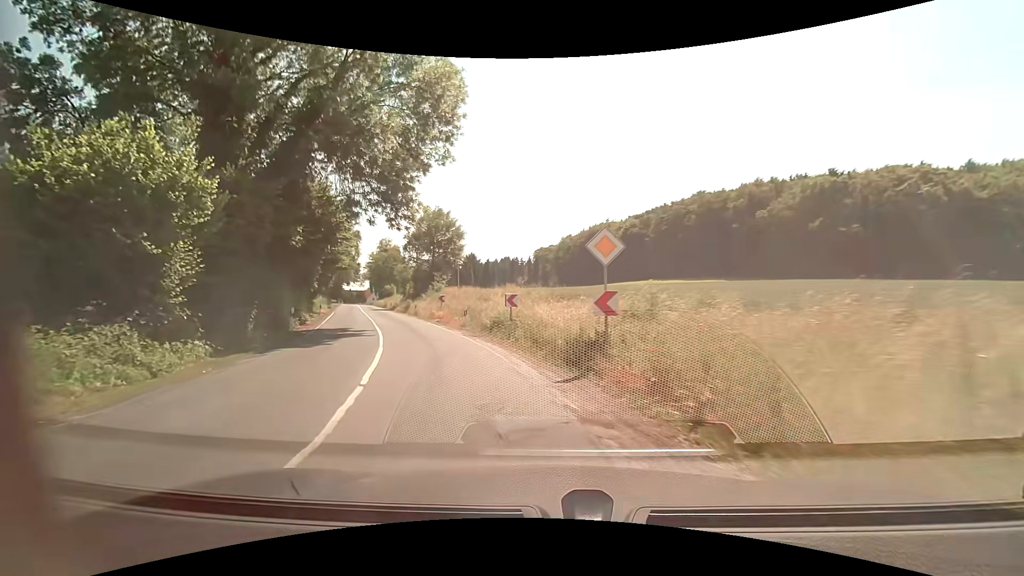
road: secondary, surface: asphalt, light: Day
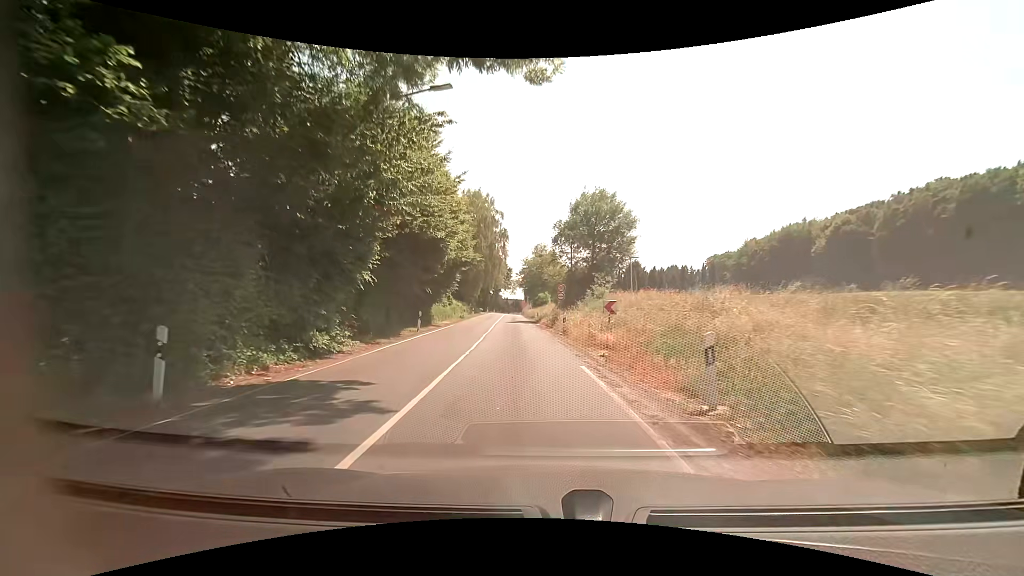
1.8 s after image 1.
(-3.2, +16.8) m; -18°
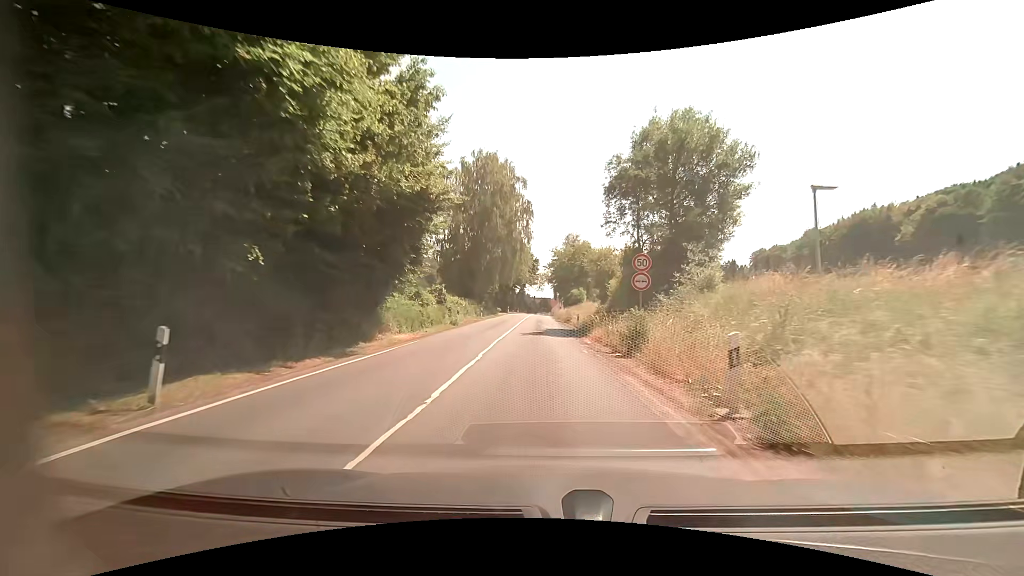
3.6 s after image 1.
(-0.9, +20.4) m; -3°
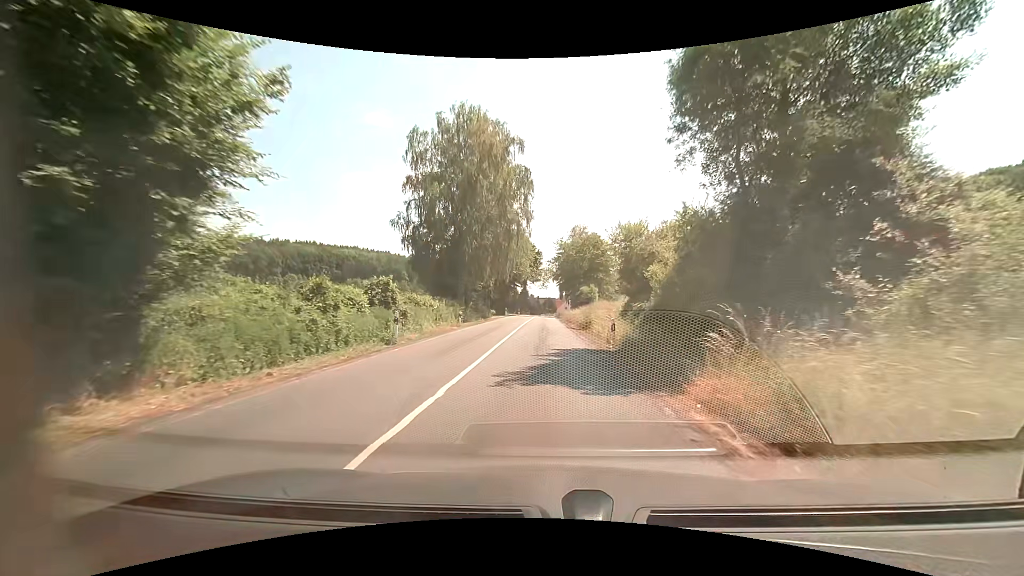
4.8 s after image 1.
(-0.1, +14.1) m; 0°
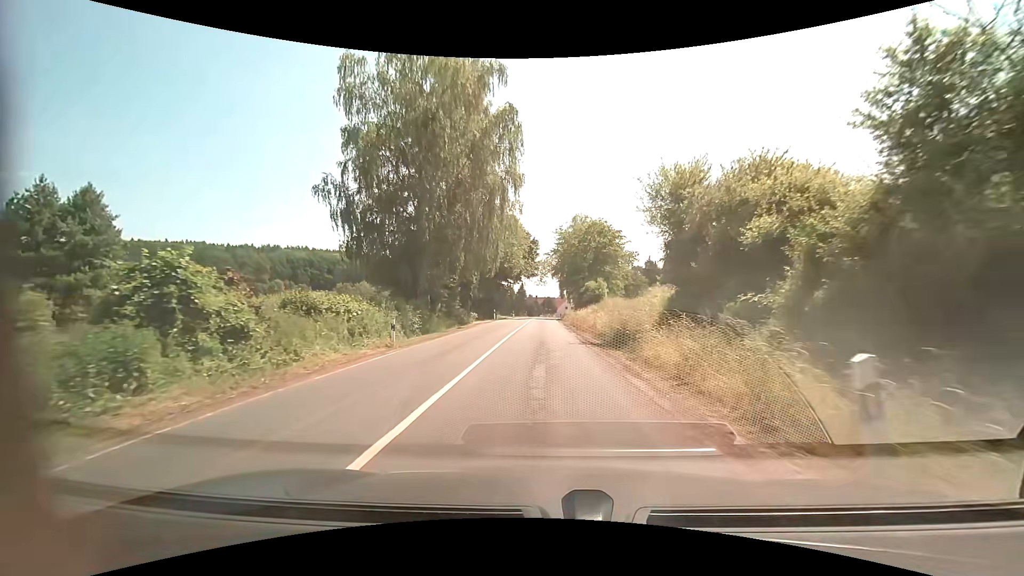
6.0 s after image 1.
(0.0, +13.9) m; 0°
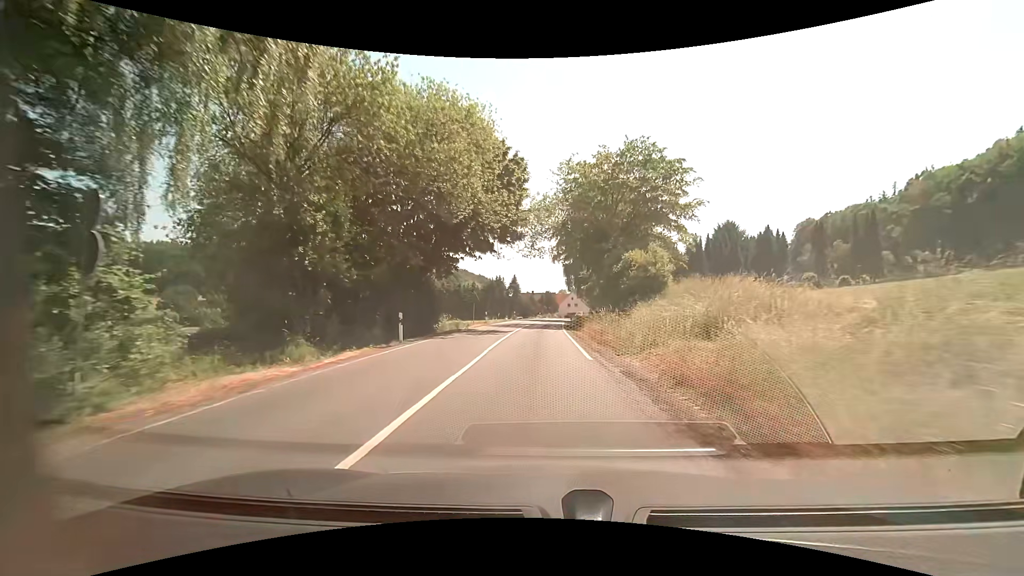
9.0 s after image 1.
(+0.1, +34.8) m; 0°
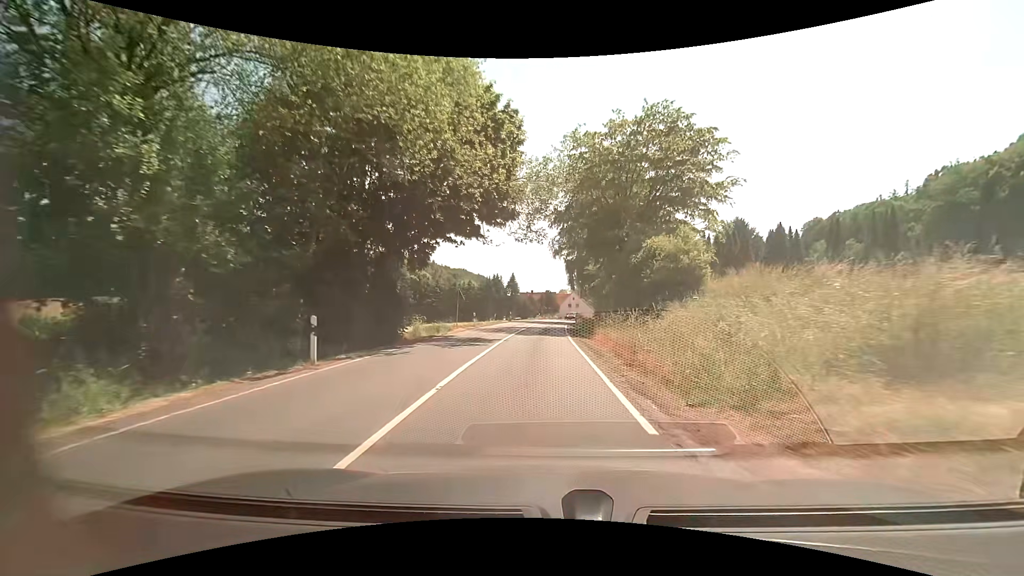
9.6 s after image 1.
(0.0, +7.3) m; 0°
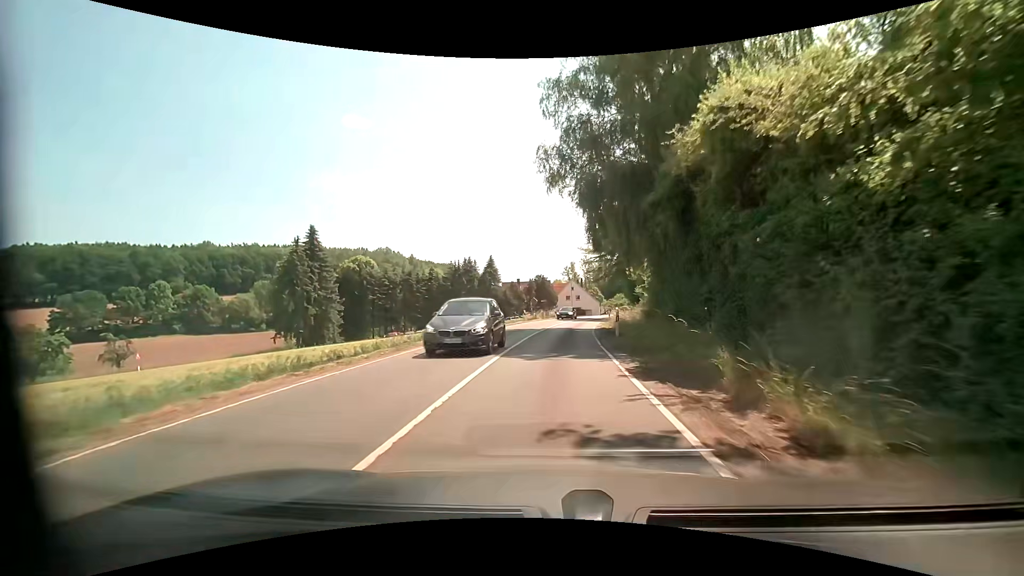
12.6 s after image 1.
(+0.4, +36.6) m; +1°
(0, +10) (0, +20) (+1, +30) (+2, +40) (+4, +50) (+5, +60) (+7, +69) (+10, +79) (+13, +89) (+16, +98) m
